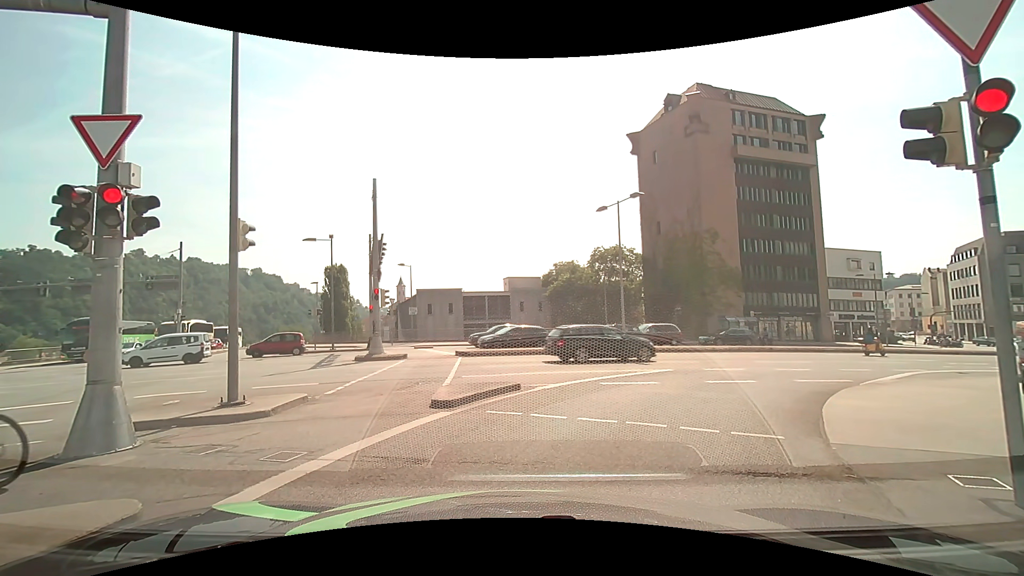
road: primary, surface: asphalt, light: Day
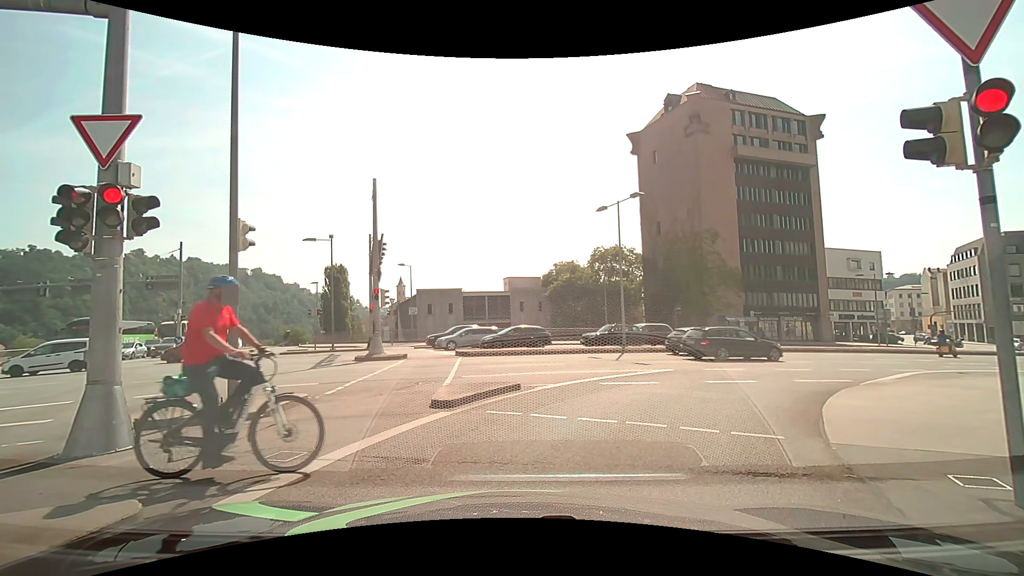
(0.0, 0.0) m; 0°
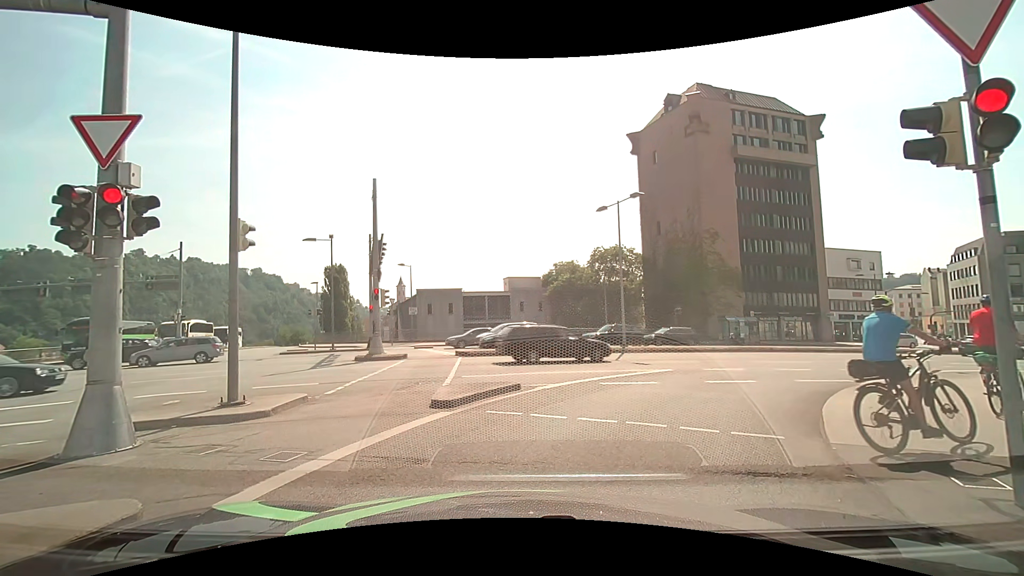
(0.0, 0.0) m; 0°
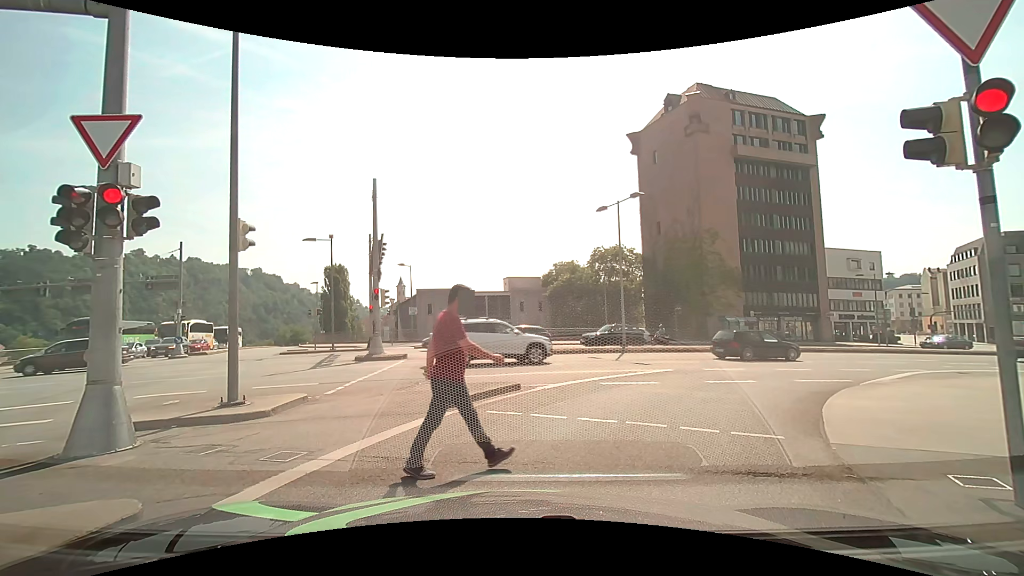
(0.0, 0.0) m; 0°
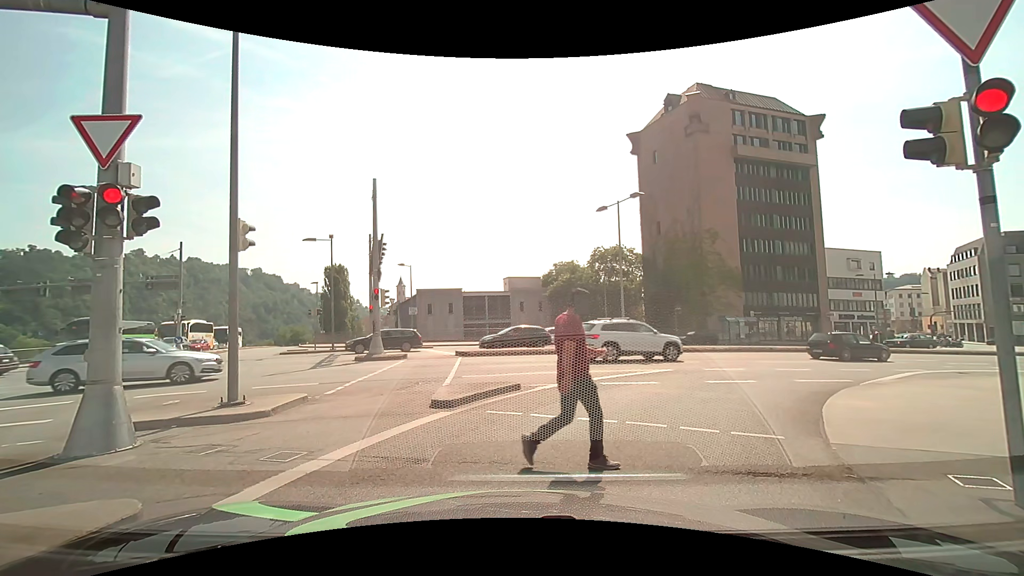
(0.0, 0.0) m; 0°
